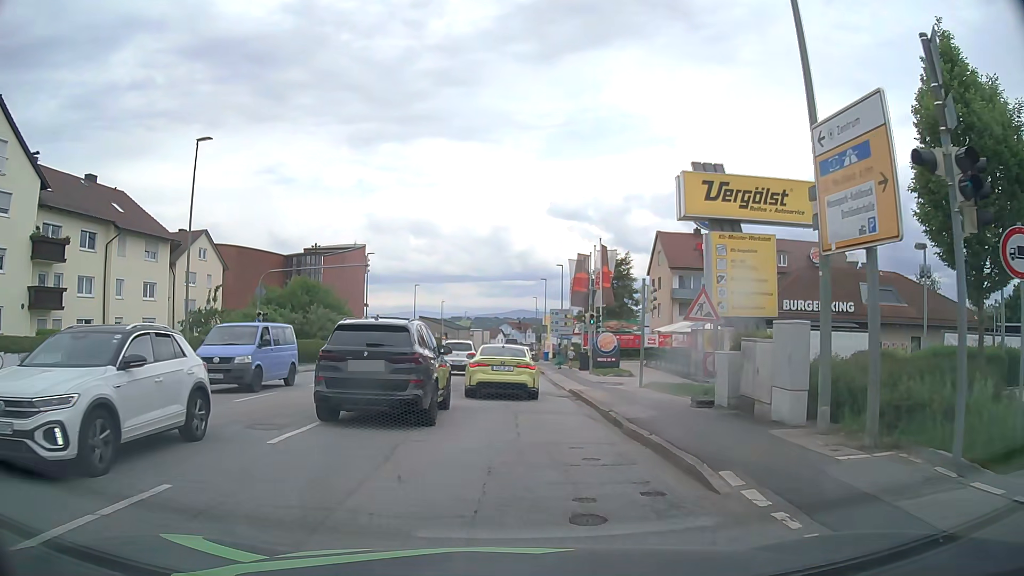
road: tertiary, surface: asphalt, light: Day
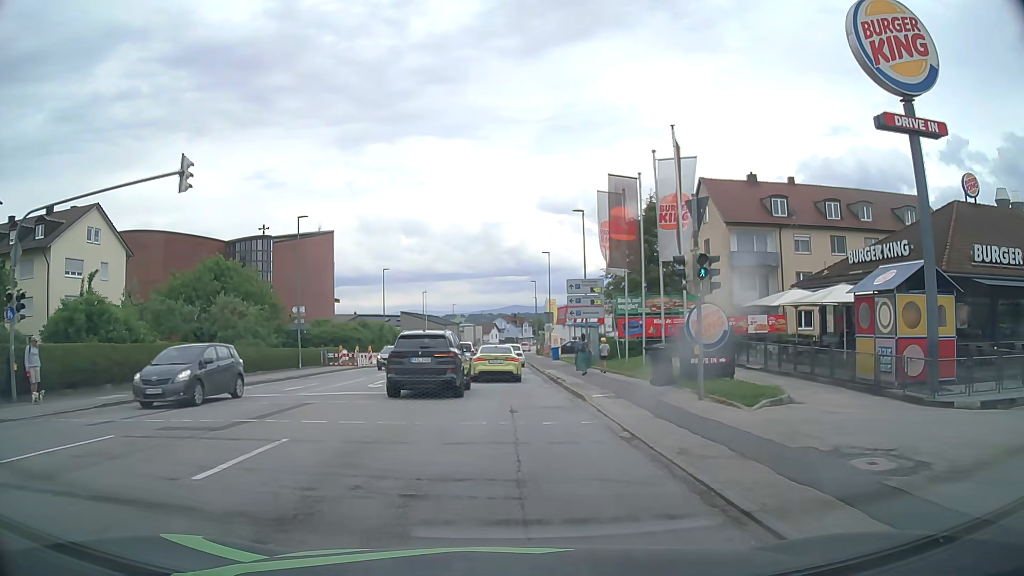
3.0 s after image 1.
(+0.3, +20.4) m; +2°
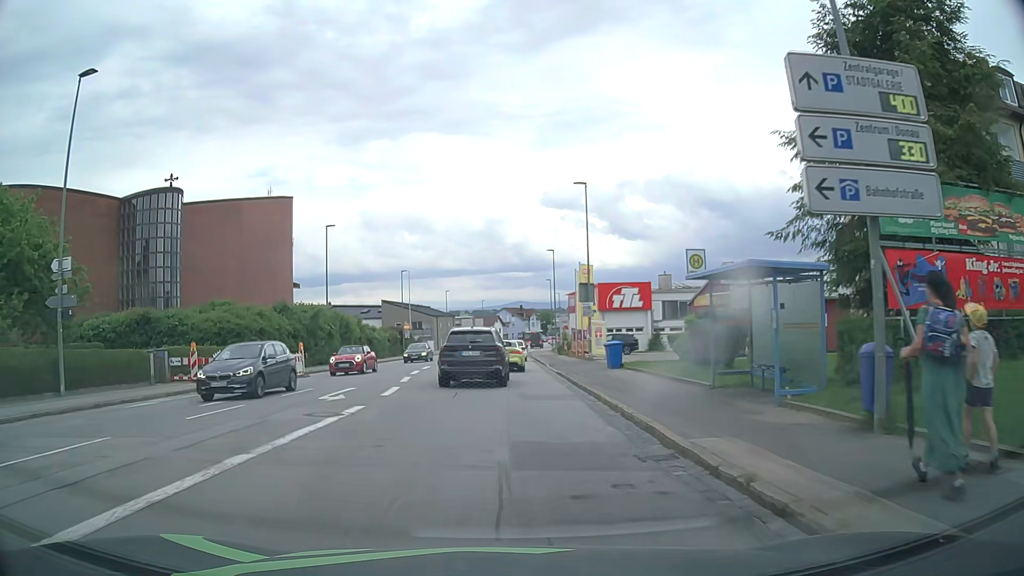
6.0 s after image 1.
(-0.8, +27.3) m; -1°
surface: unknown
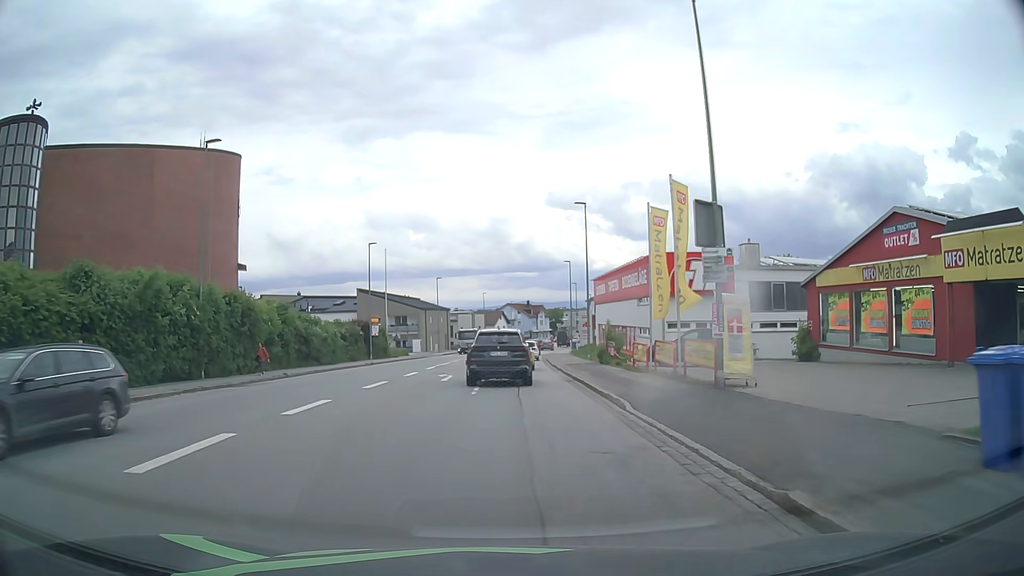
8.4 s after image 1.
(-0.2, +22.9) m; 0°
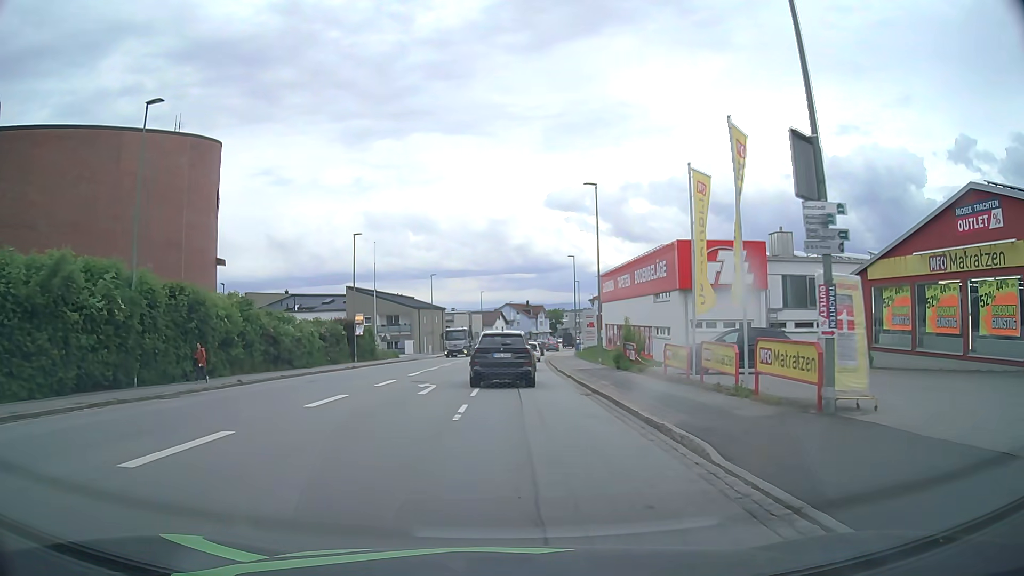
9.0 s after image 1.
(0.0, +5.8) m; 0°
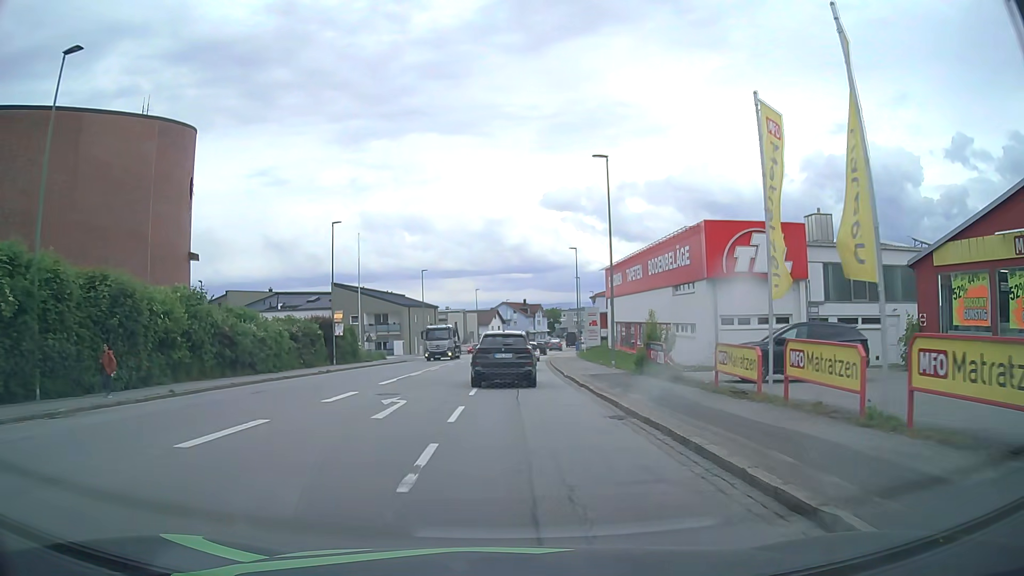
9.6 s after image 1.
(0.0, +5.8) m; 0°
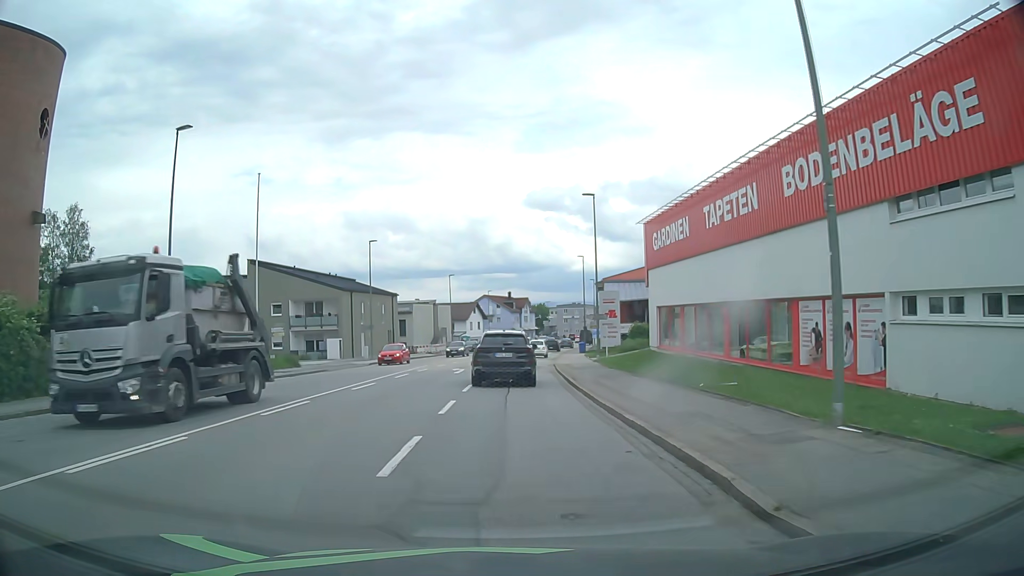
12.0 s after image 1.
(+0.3, +23.2) m; +2°
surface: asphalt
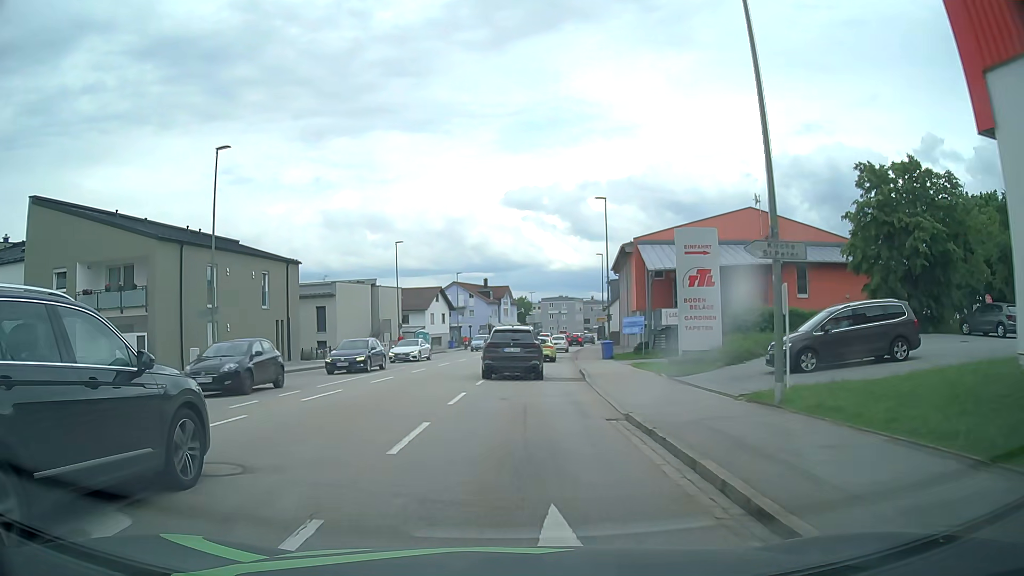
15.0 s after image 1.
(+0.2, +29.4) m; +1°
(0, +10) (+1, +20) (+1, +30) (+2, +40) (+3, +50) (+5, +60) (+6, +70) (+8, +79) (+10, +89) (+12, +99) m
